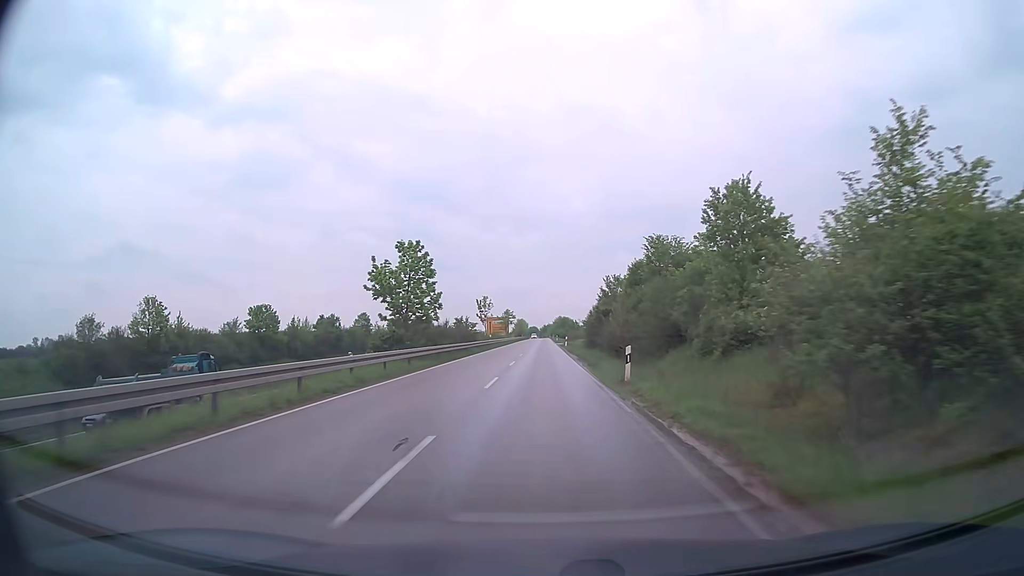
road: secondary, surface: asphalt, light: Day
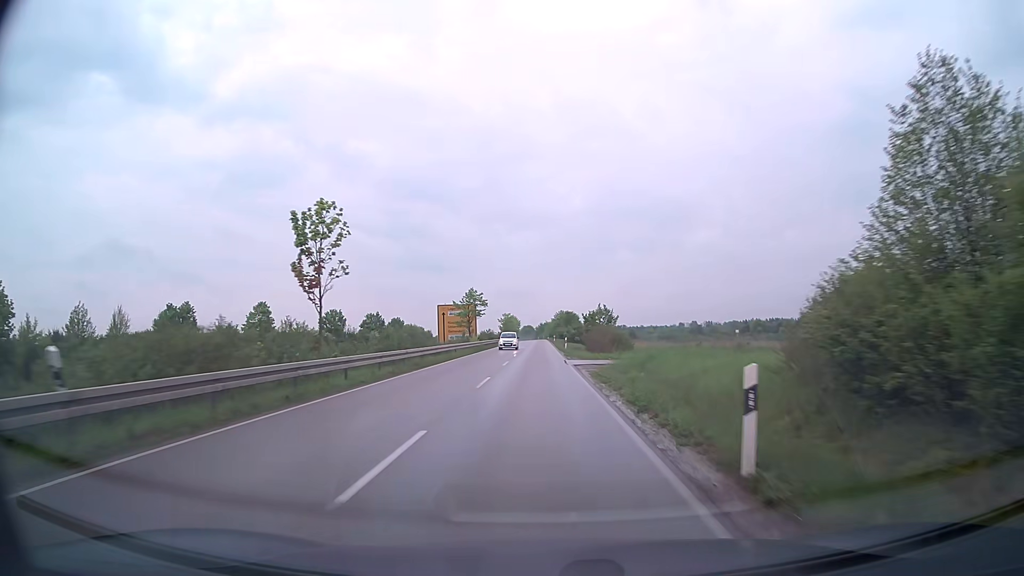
(+0.1, +59.8) m; 0°
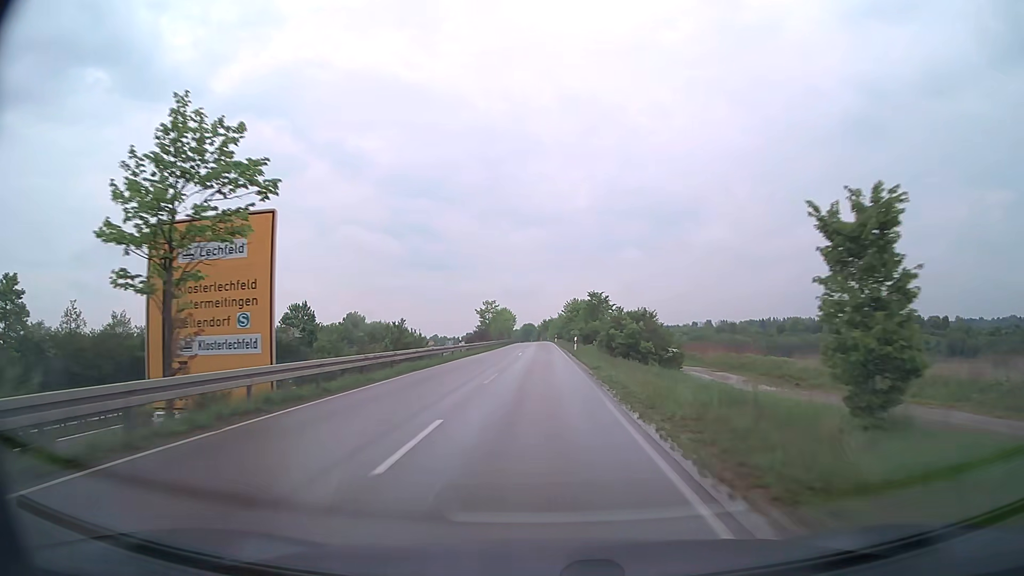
(-0.3, +59.0) m; 0°
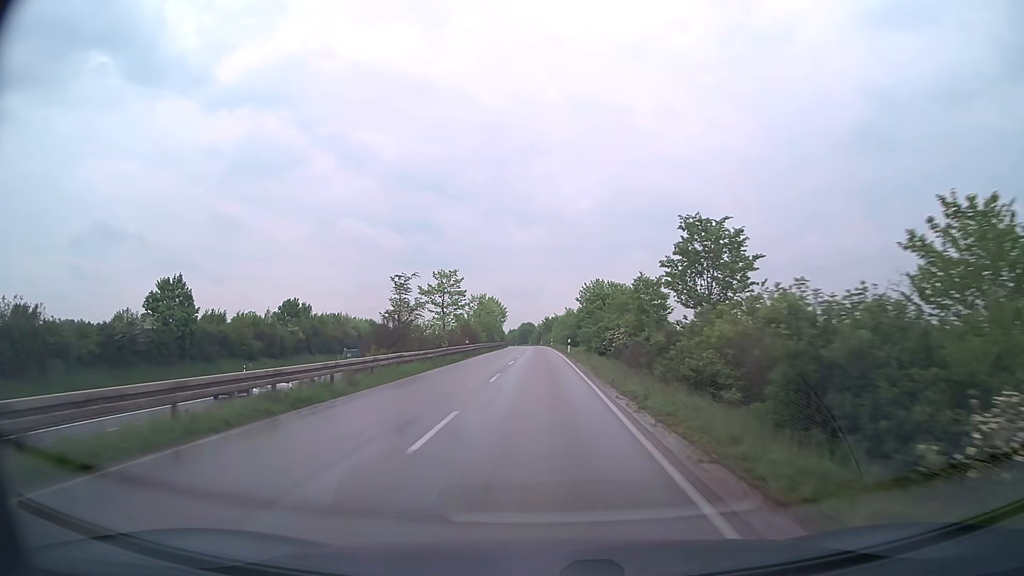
(-0.1, +46.9) m; 0°
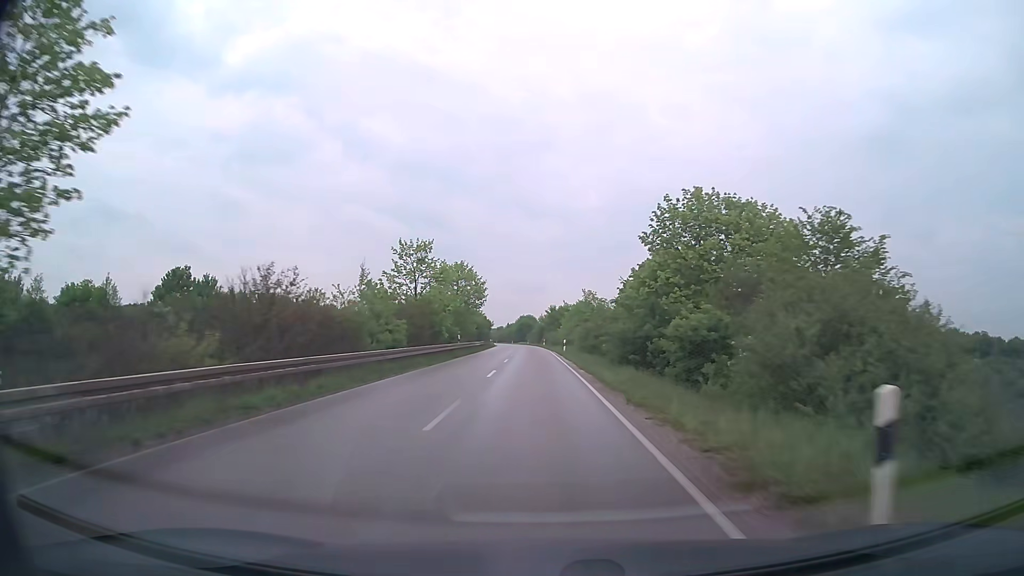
(-0.1, +46.6) m; 0°
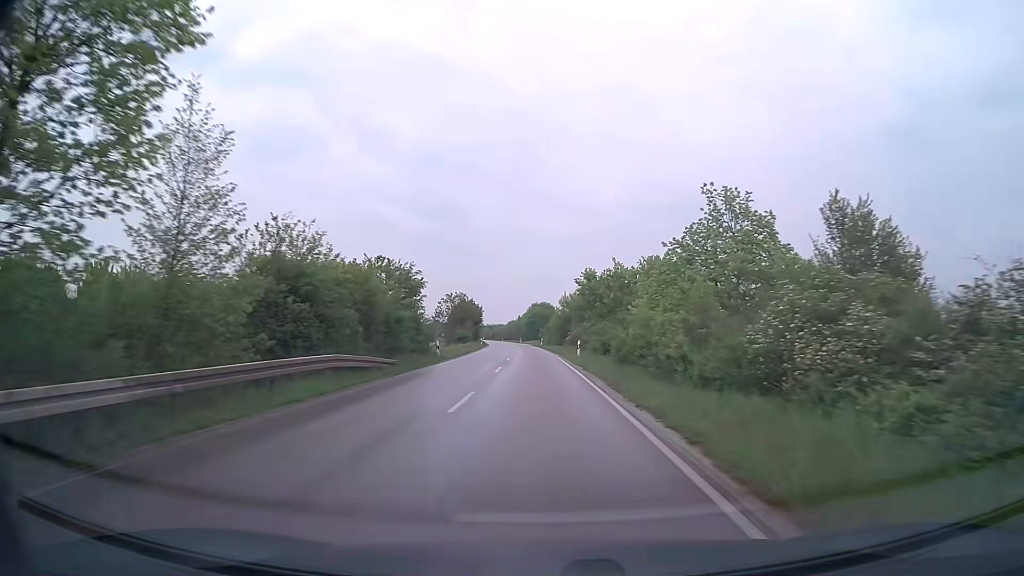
(-0.7, +58.1) m; -1°
